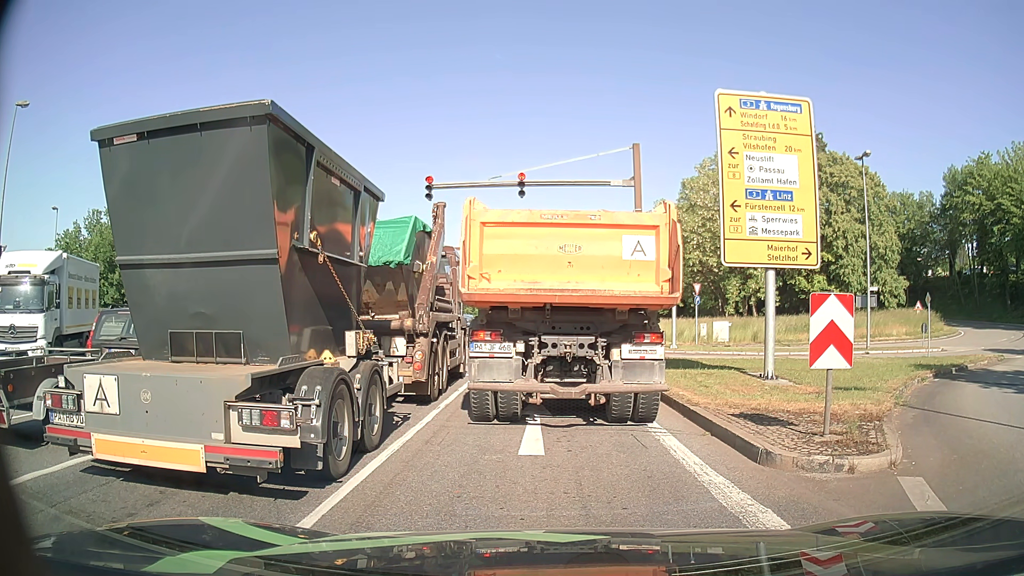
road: primary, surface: asphalt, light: Day
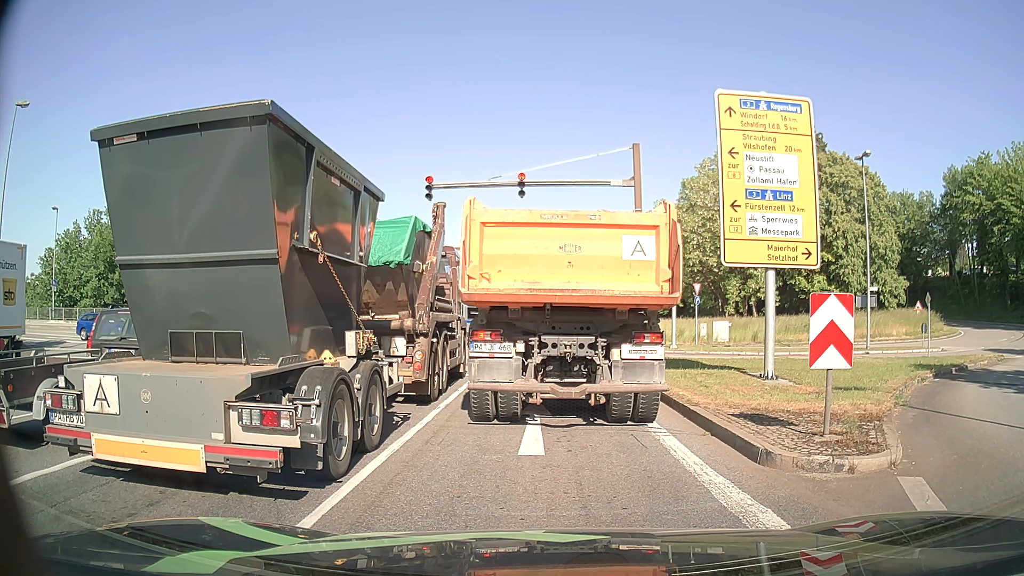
(0.0, 0.0) m; 0°
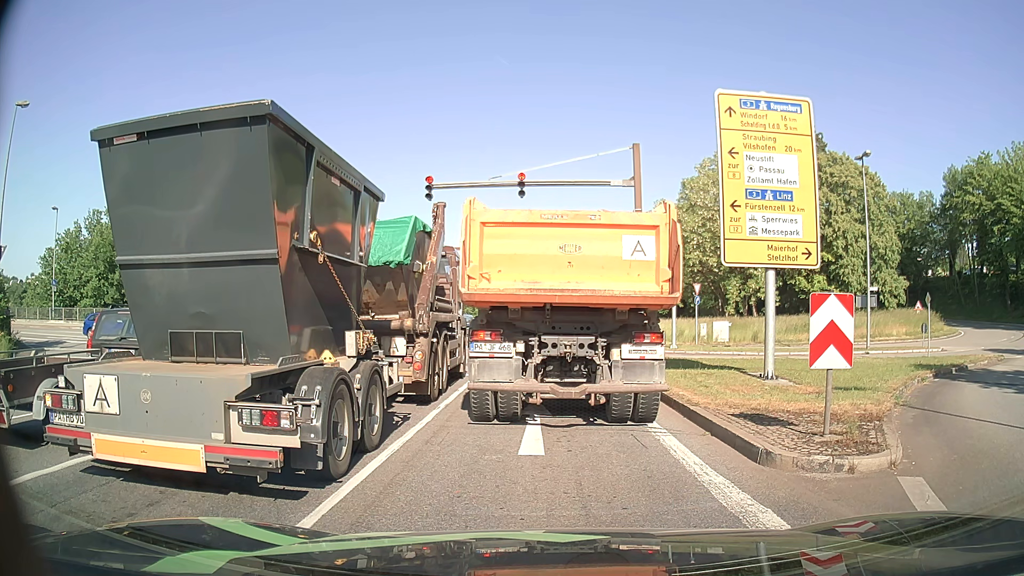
(0.0, 0.0) m; 0°
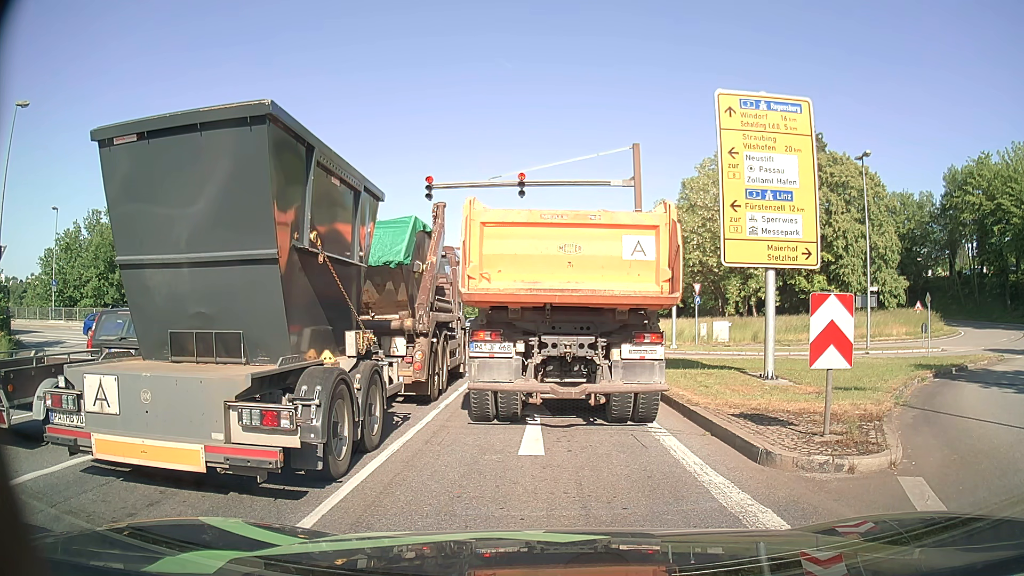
(0.0, 0.0) m; 0°
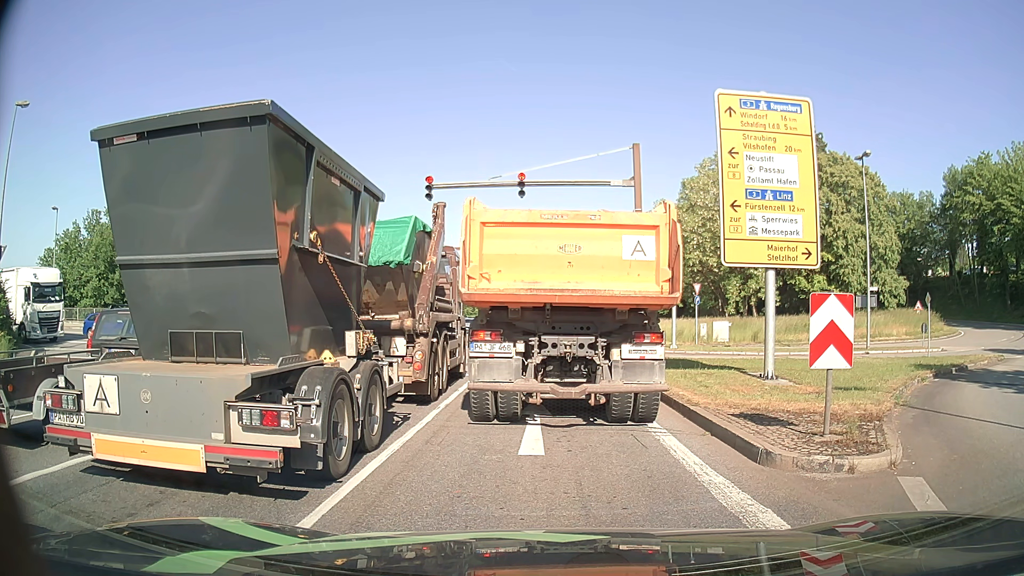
(0.0, 0.0) m; 0°
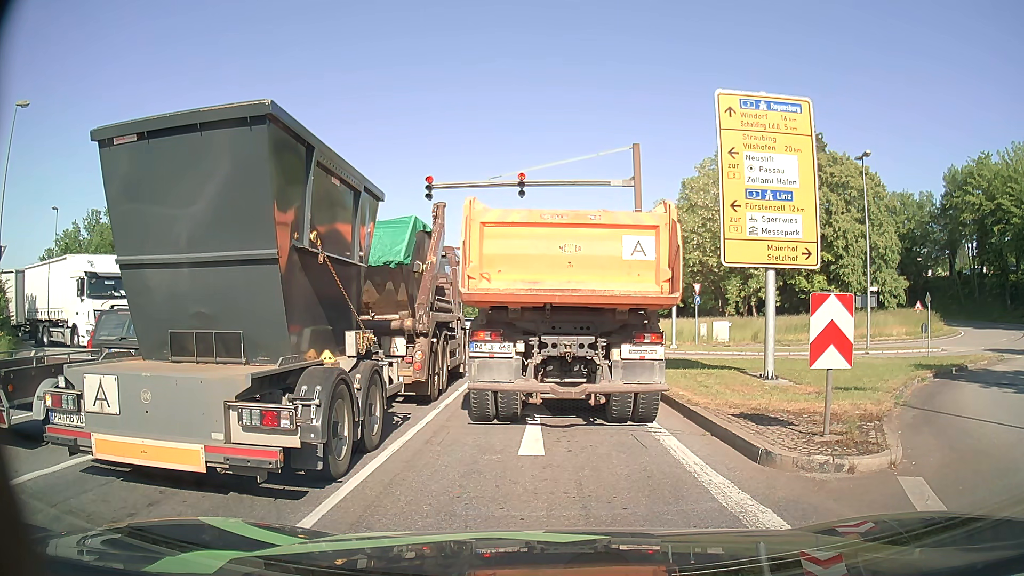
(0.0, 0.0) m; 0°
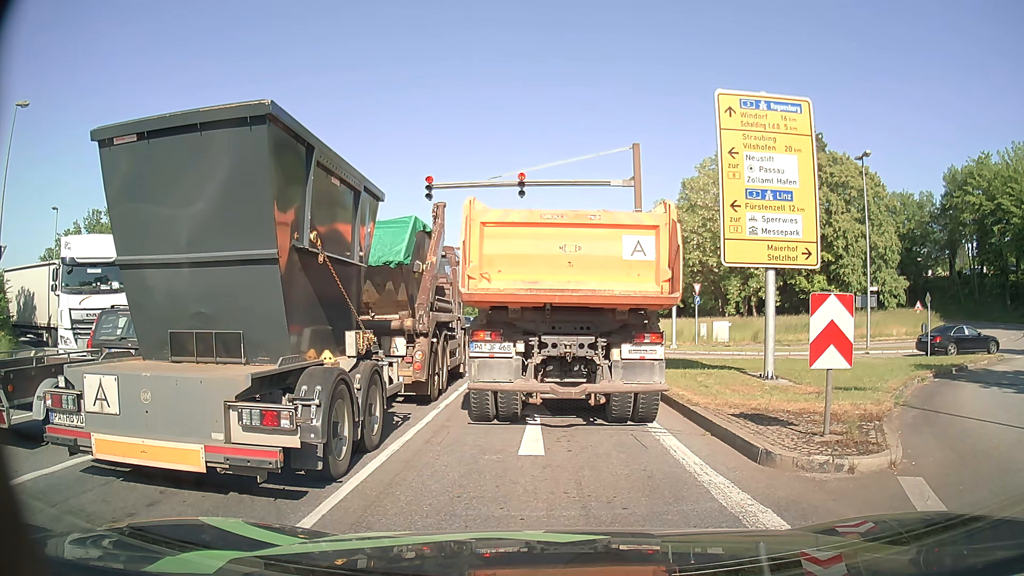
(0.0, 0.0) m; 0°
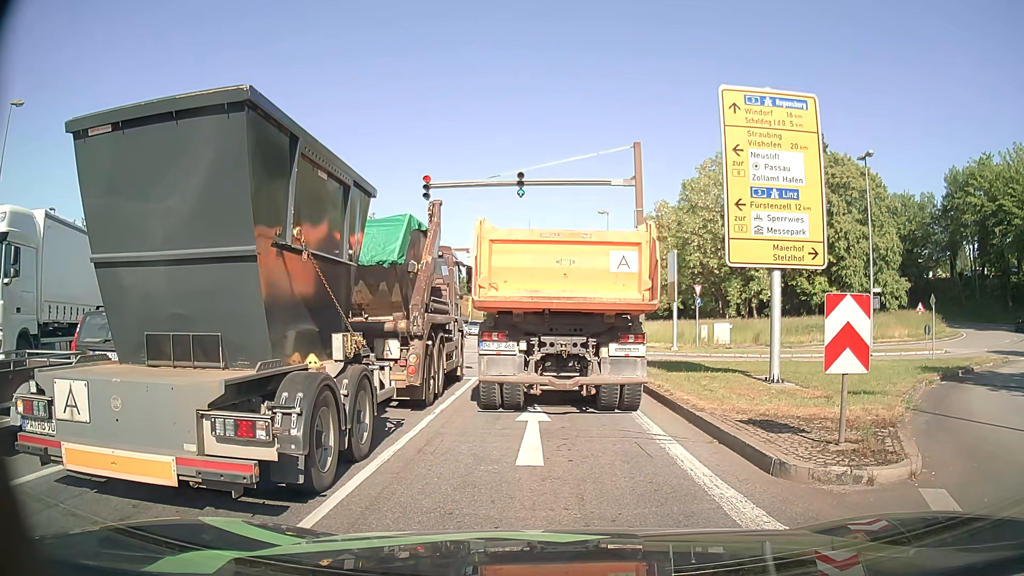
(0.0, +0.4) m; 0°
